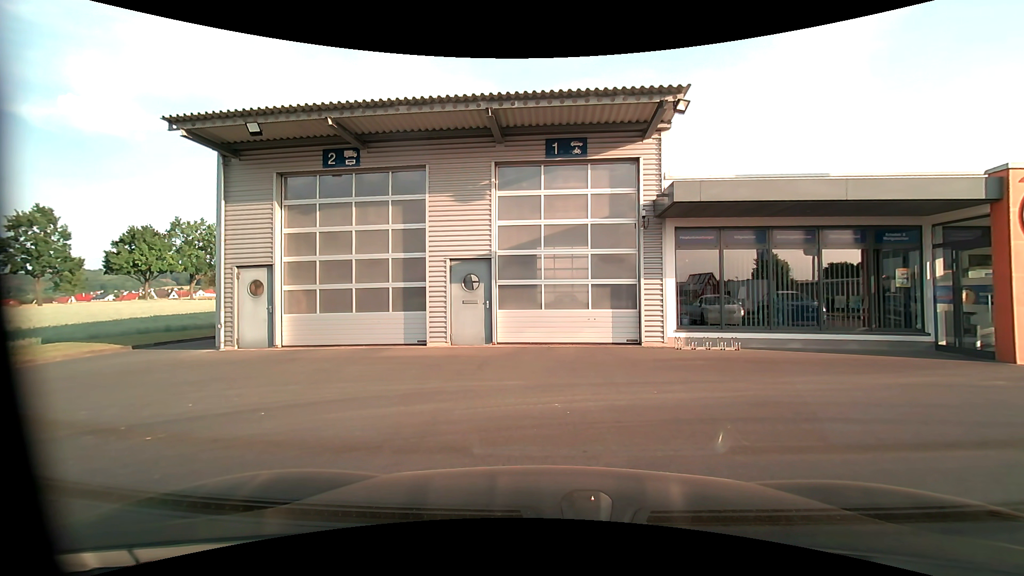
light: Day
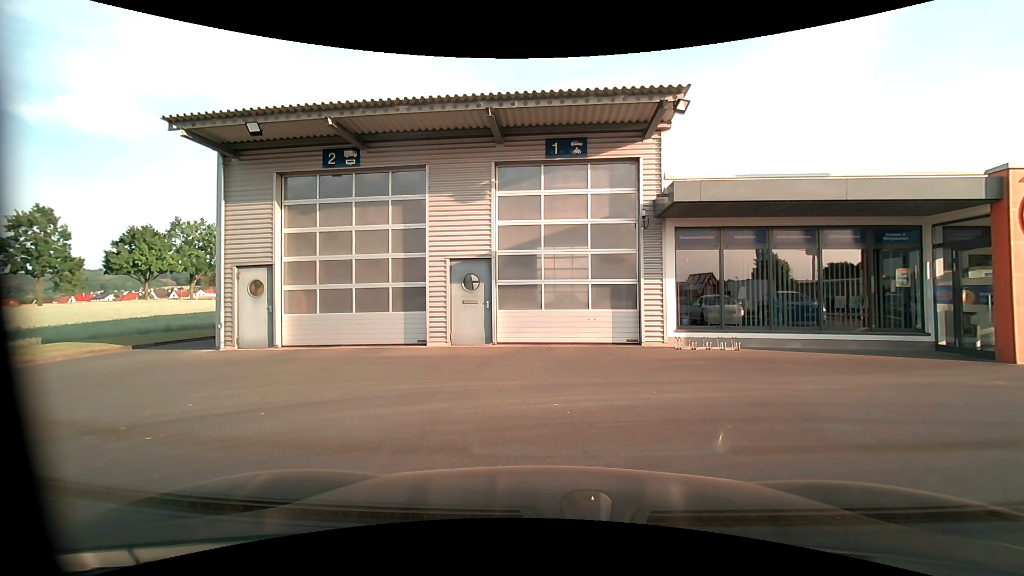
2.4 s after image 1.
(0.0, 0.0) m; 0°
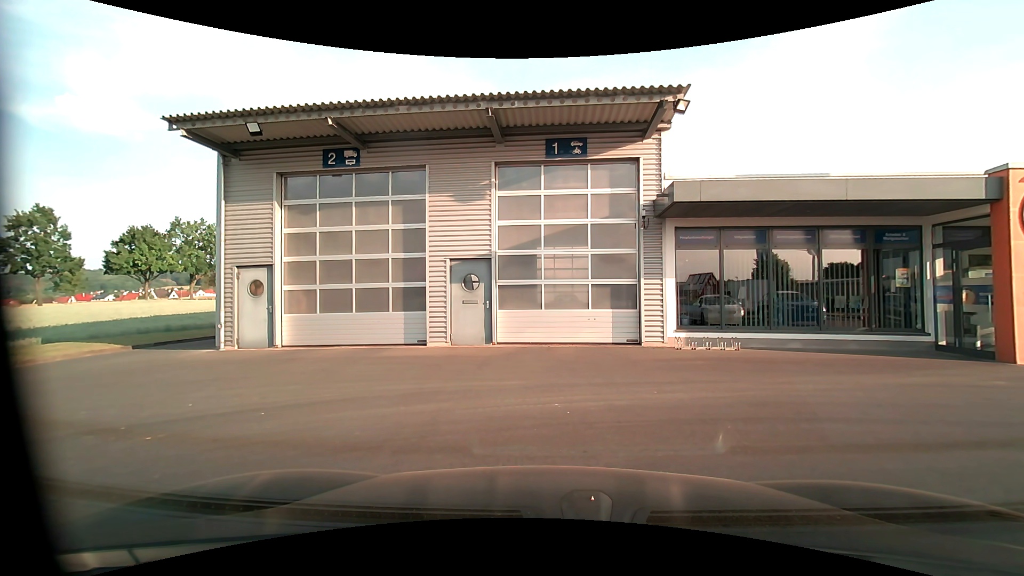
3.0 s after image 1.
(0.0, 0.0) m; 0°
